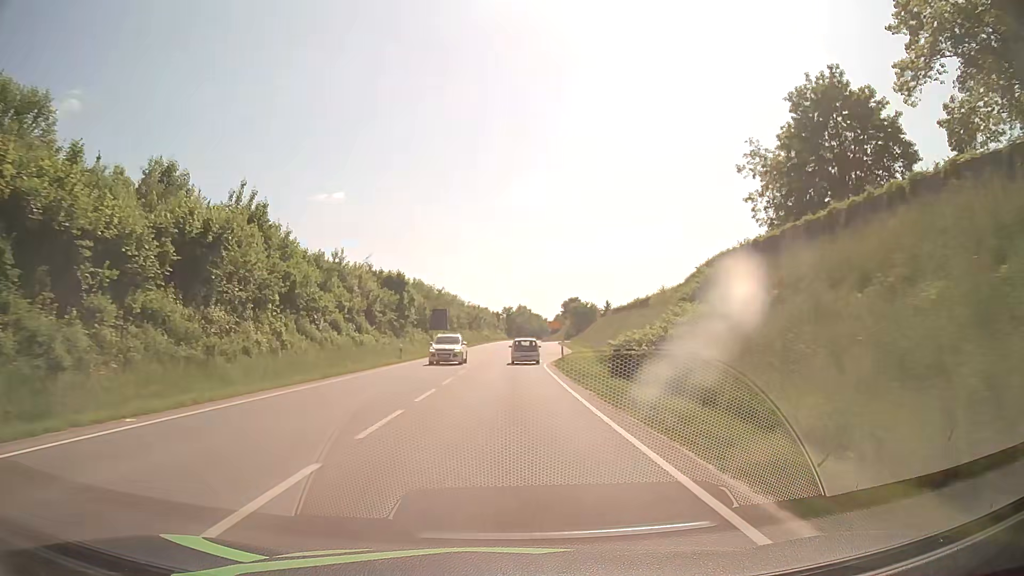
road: primary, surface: asphalt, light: Day
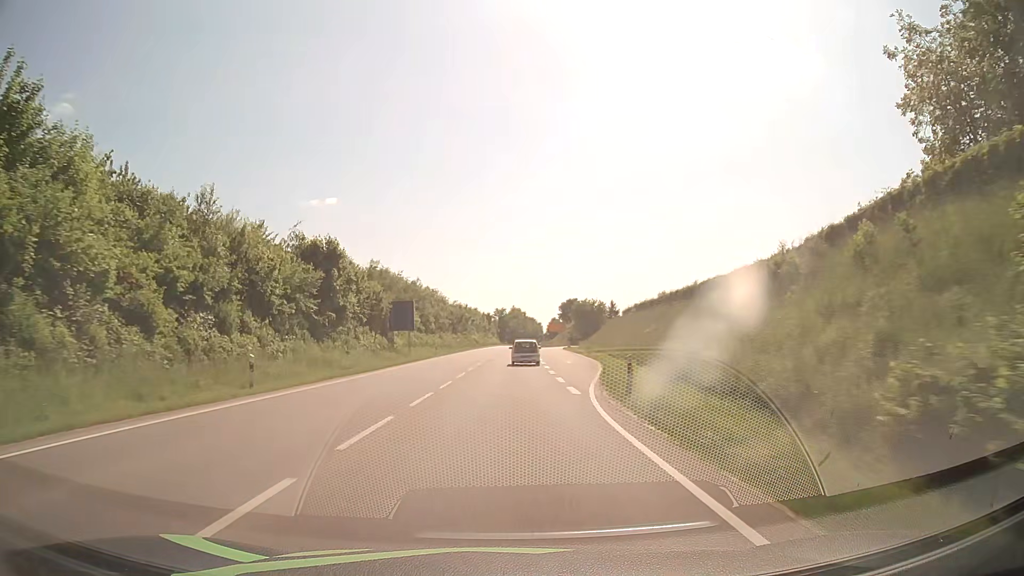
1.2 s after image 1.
(+0.4, +24.6) m; +1°
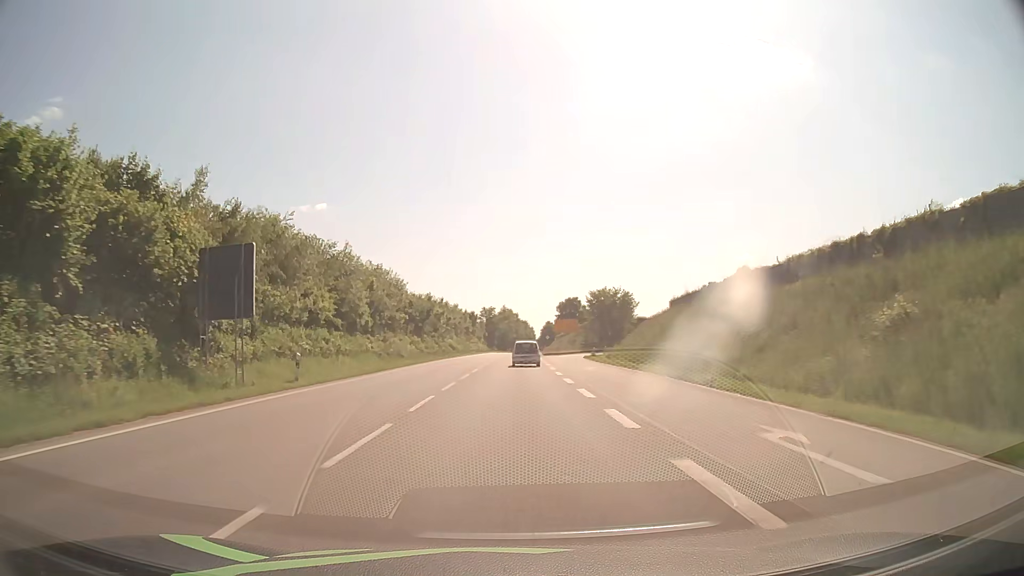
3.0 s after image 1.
(+0.2, +36.8) m; +1°
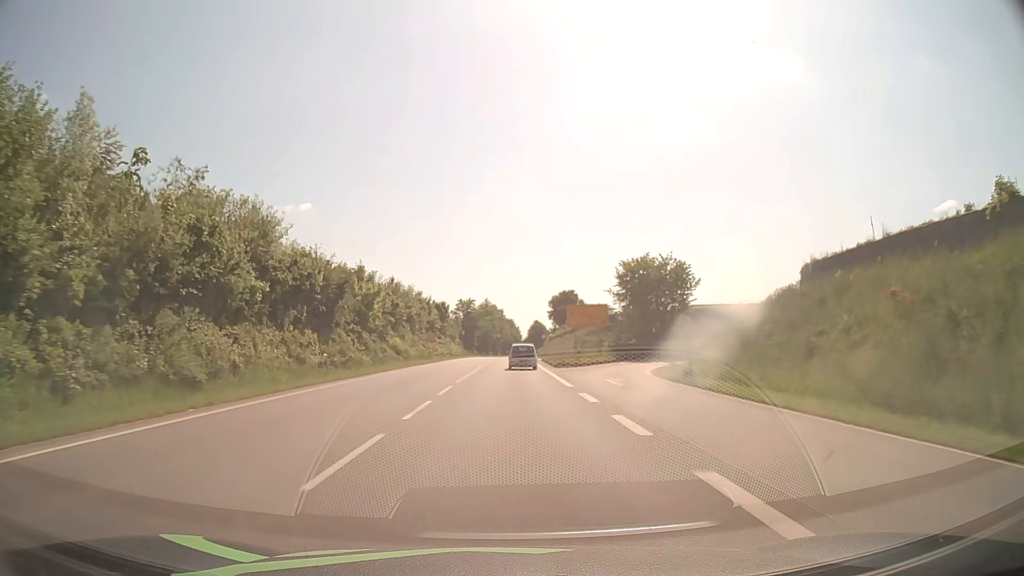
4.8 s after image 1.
(+0.4, +36.7) m; +1°
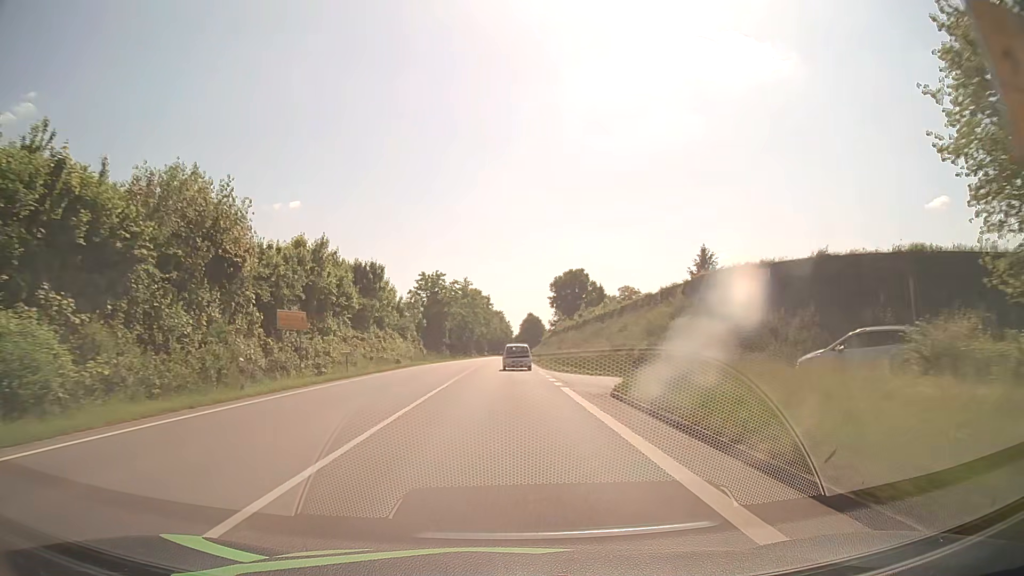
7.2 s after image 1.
(+0.6, +48.7) m; +1°
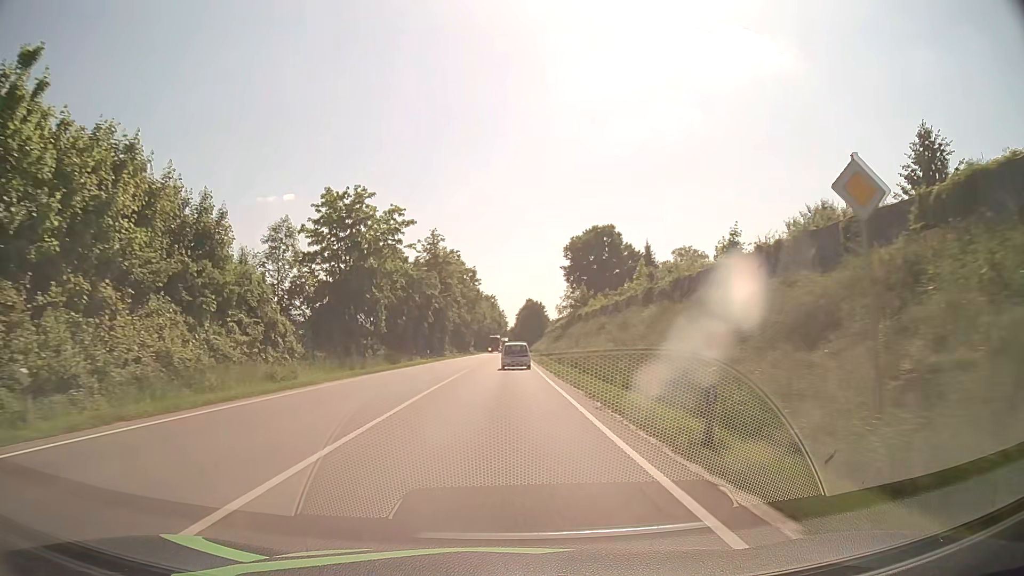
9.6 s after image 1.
(+0.3, +48.5) m; +1°
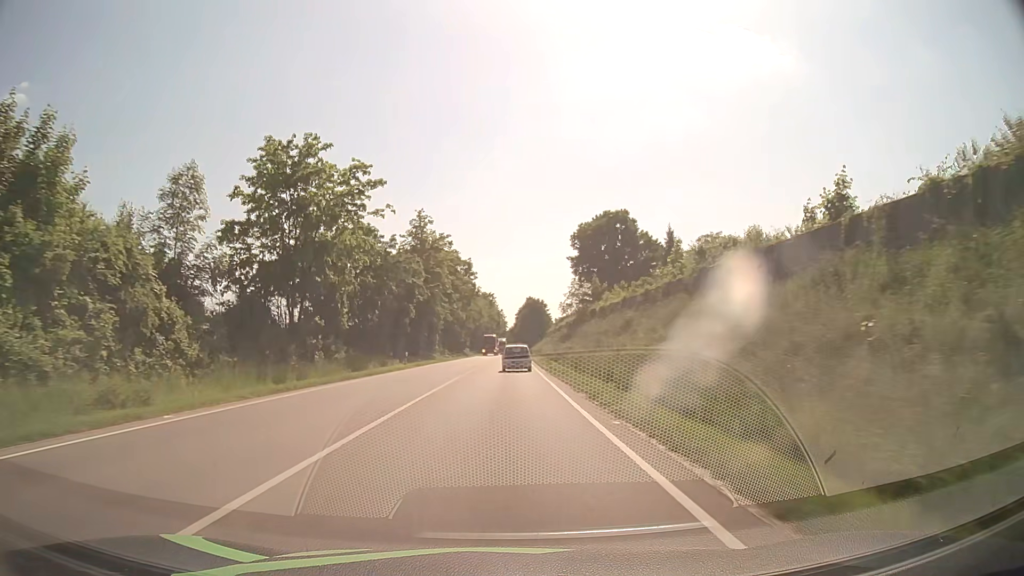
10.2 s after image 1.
(0.0, +12.1) m; 0°
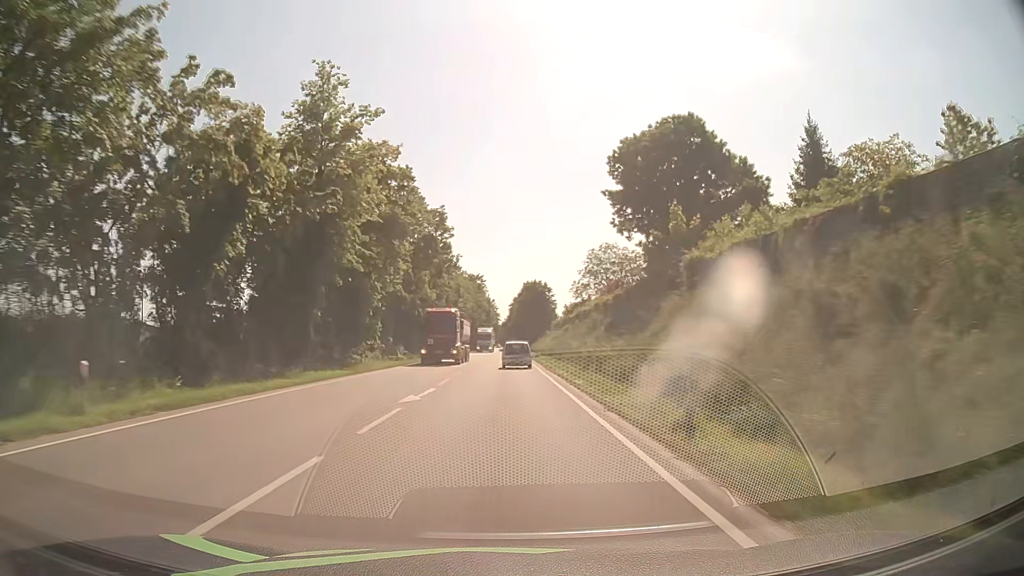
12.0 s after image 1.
(+0.1, +36.4) m; +1°
(0, +10) (0, +20) (0, +30) (0, +40) (0, +50) (0, +60) (+1, +70) (+1, +80) (+1, +90) (+1, +100) m
